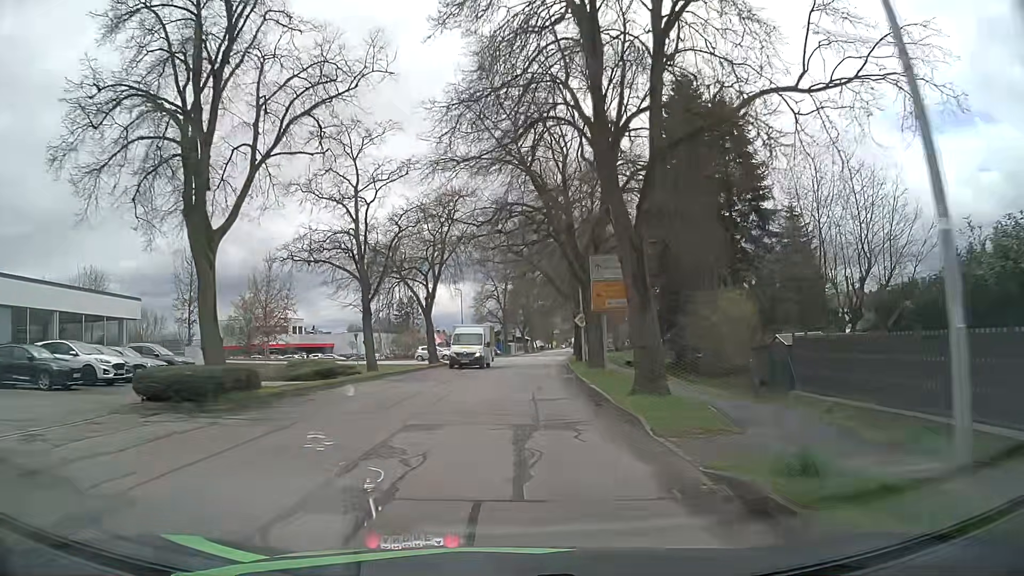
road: unclassified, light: Day
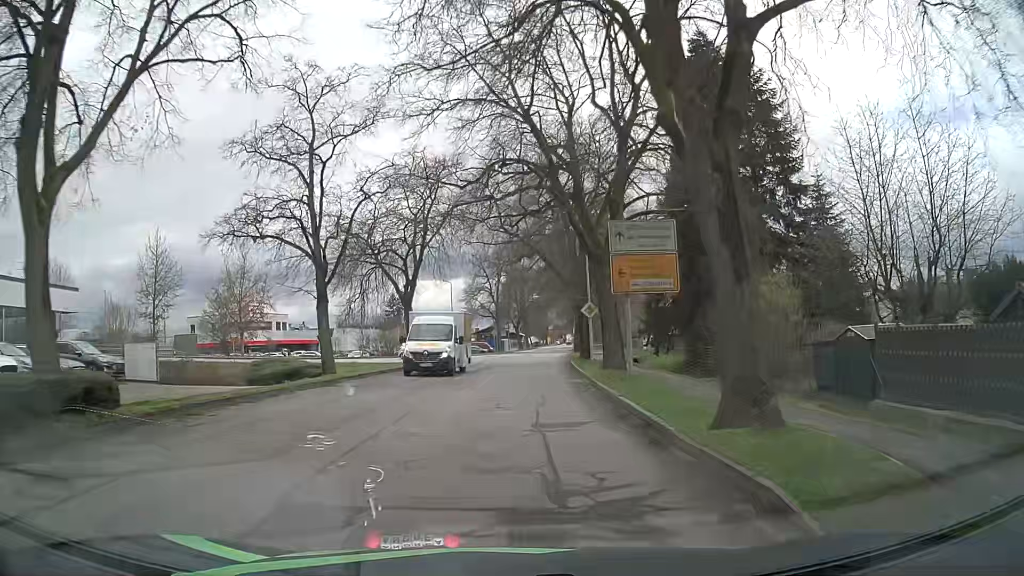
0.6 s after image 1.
(+0.1, +6.3) m; +1°
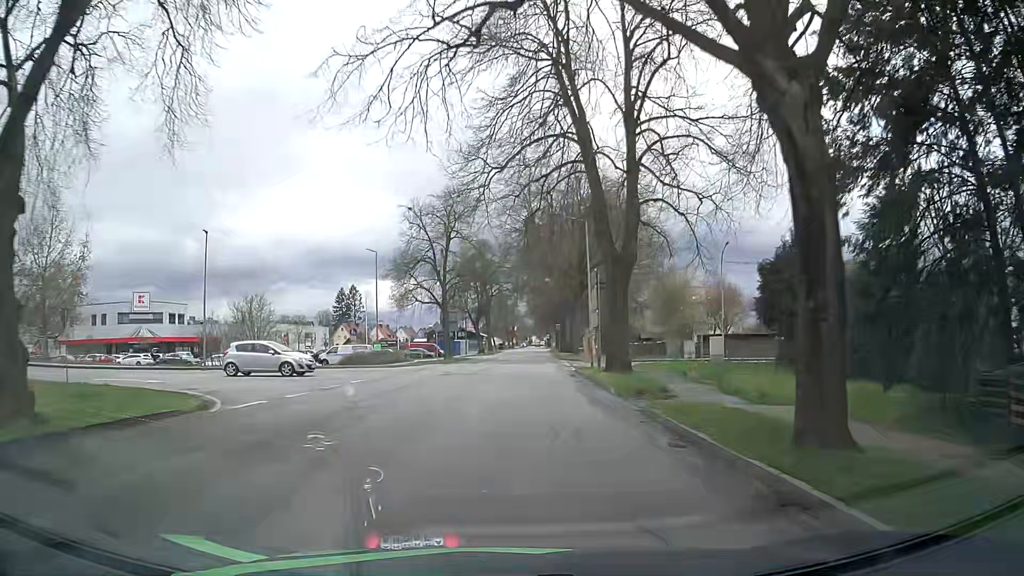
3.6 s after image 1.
(+0.7, +31.6) m; +3°
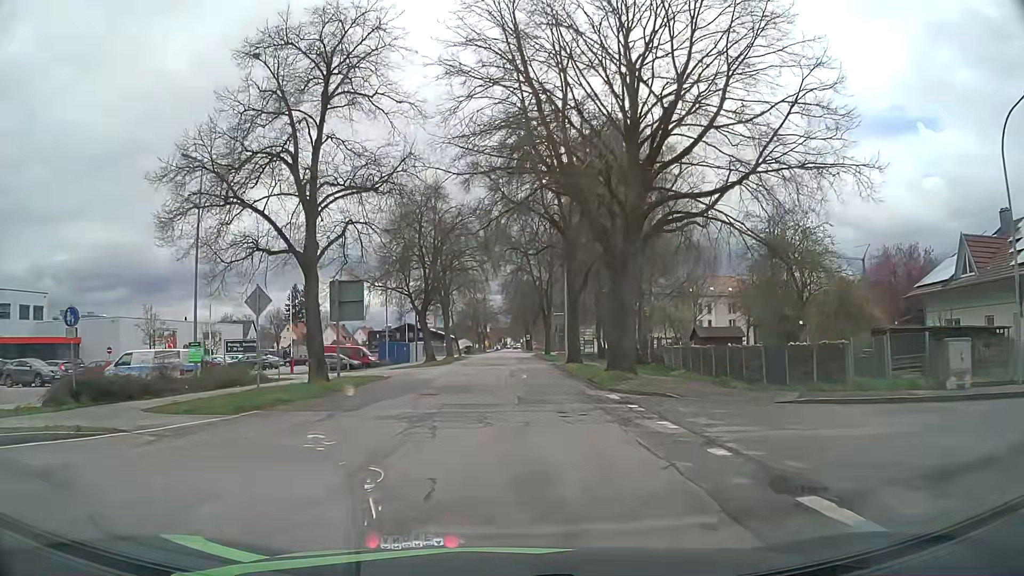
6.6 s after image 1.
(+0.7, +32.0) m; +2°
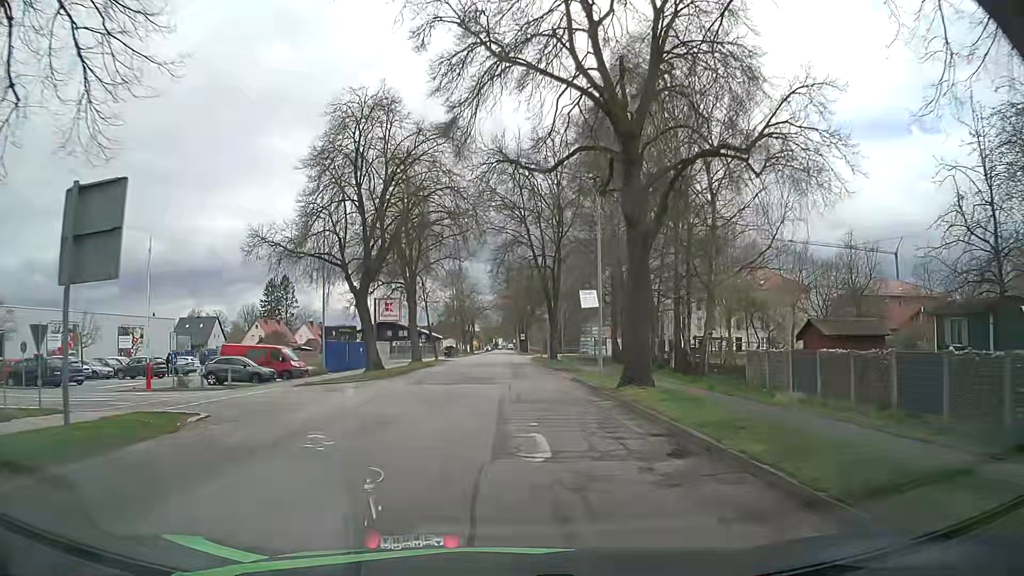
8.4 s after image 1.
(+0.1, +19.6) m; +1°
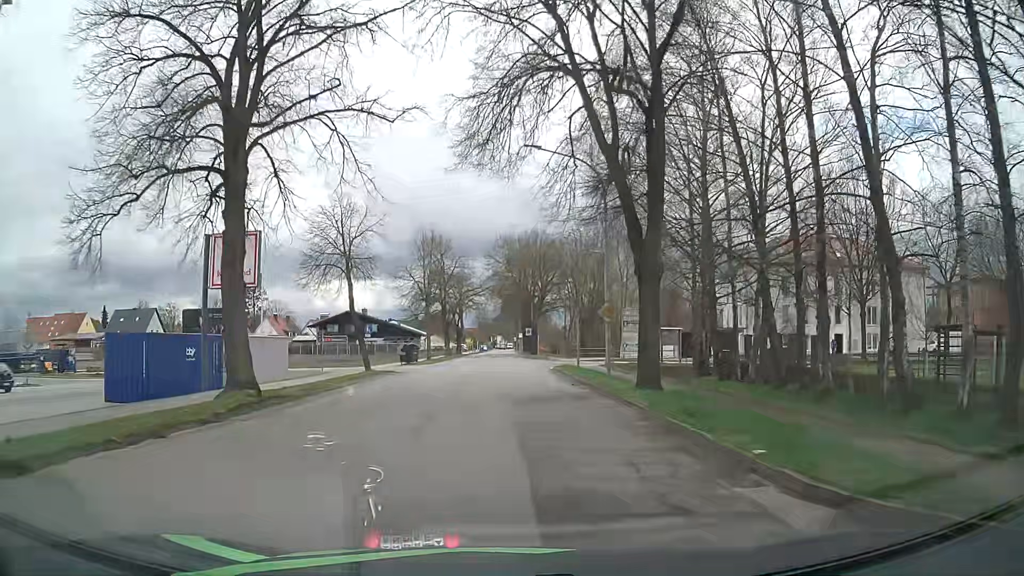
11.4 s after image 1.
(-0.2, +32.9) m; 0°
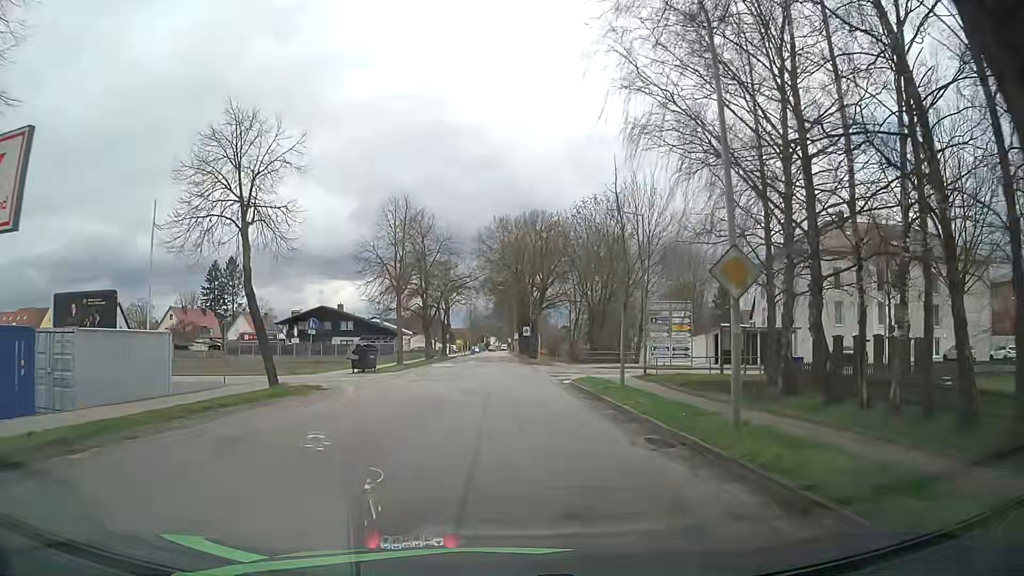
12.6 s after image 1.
(0.0, +13.3) m; -1°
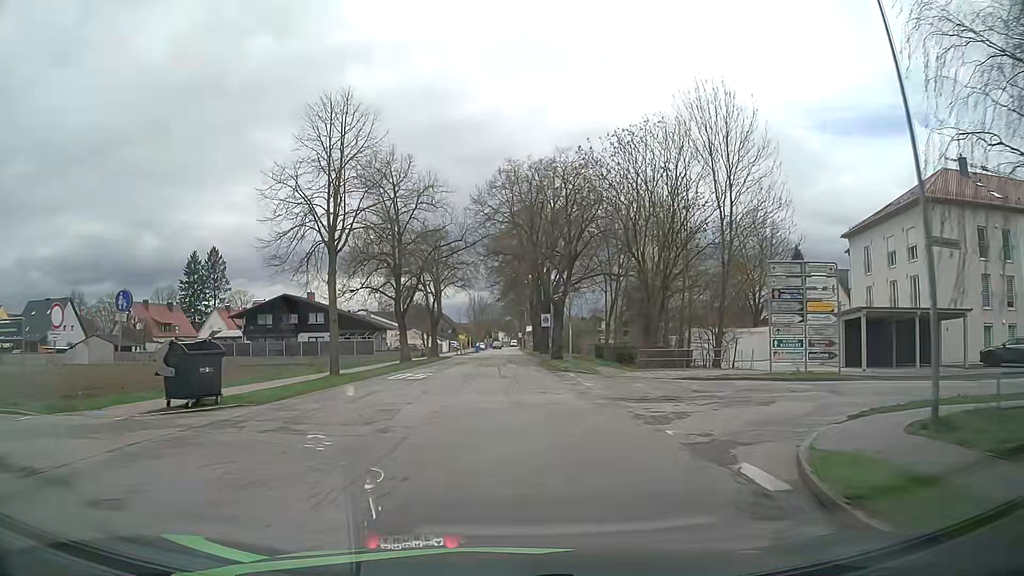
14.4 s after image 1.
(+0.1, +20.0) m; 0°
(0, +10) (0, +20) (0, +30) (0, +40) (0, +50) (0, +60) (0, +70) (0, +80) (0, +90) (0, +100) m
